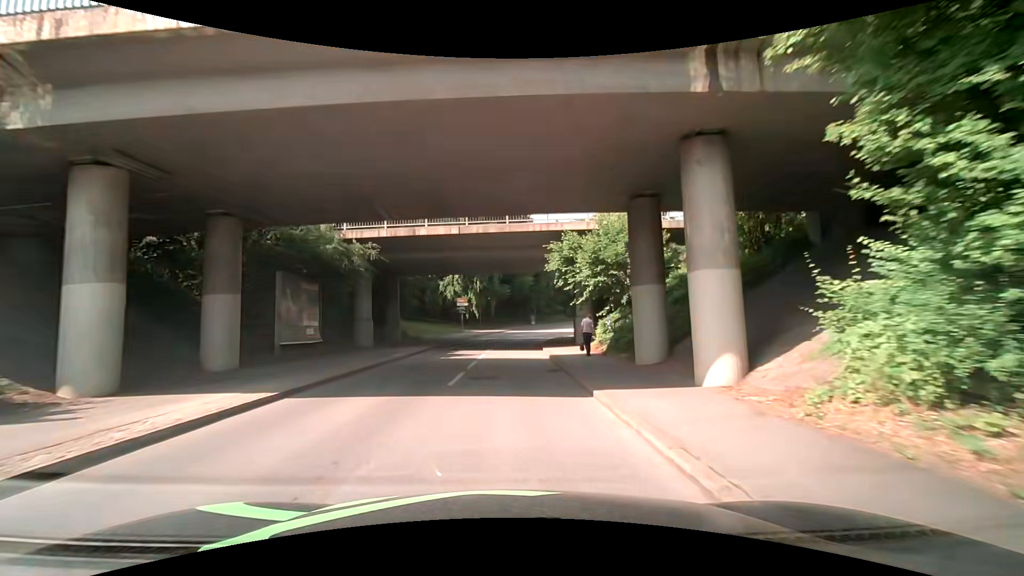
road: unclassified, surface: asphalt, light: Day
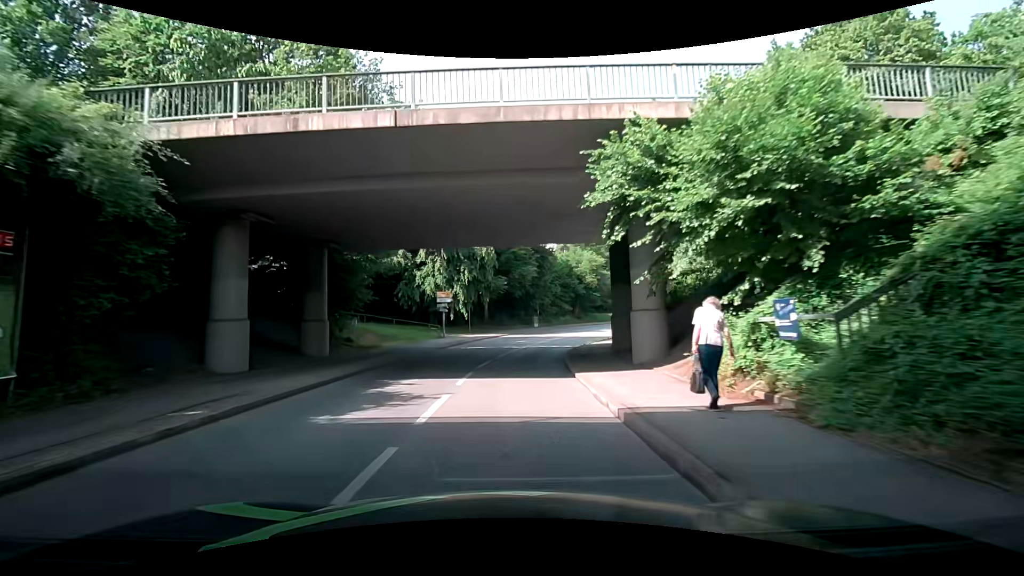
(-0.1, +13.4) m; -1°
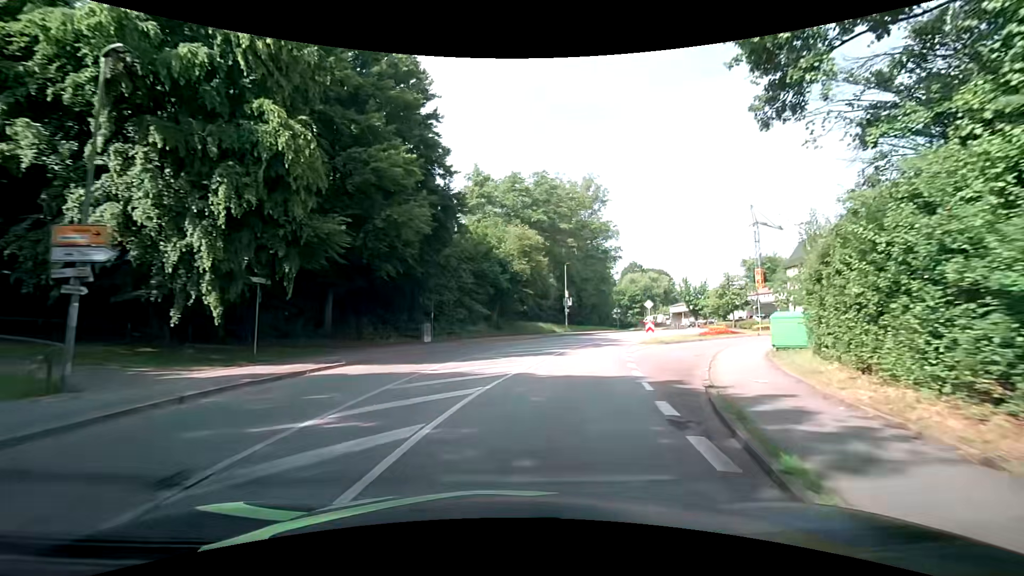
(+2.1, +27.1) m; +11°
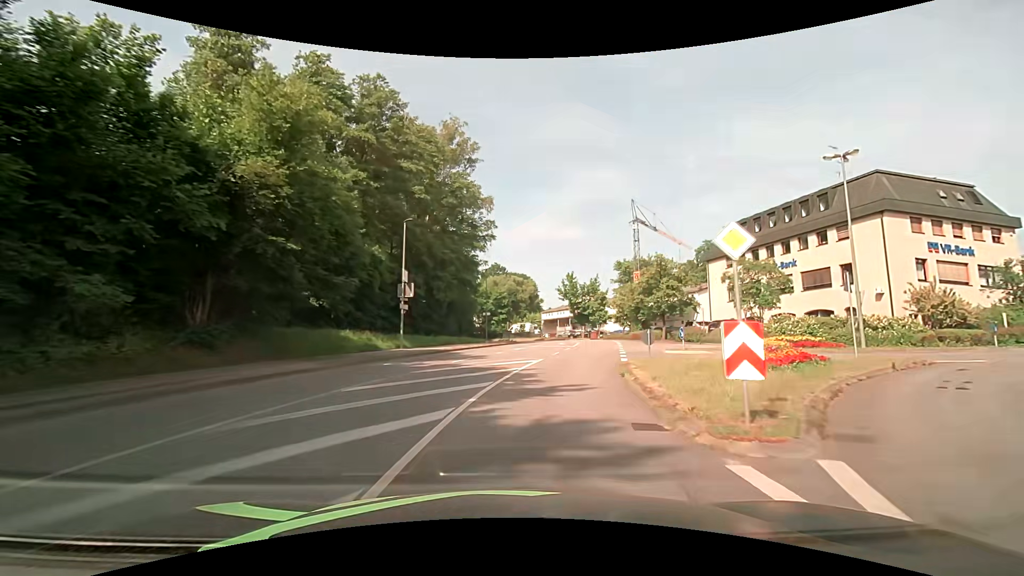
(+4.1, +27.0) m; +17°
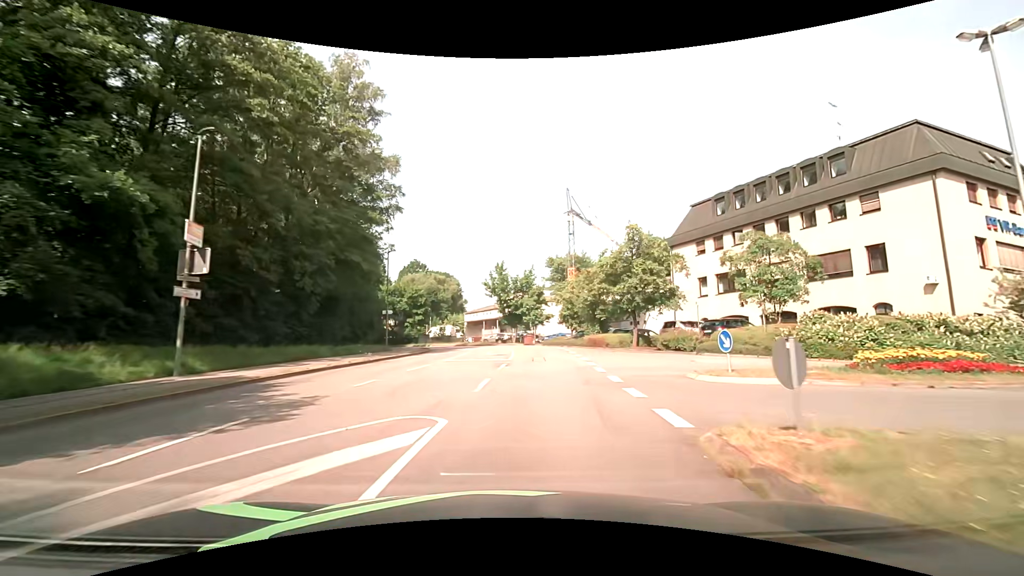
(+1.1, +13.8) m; +9°
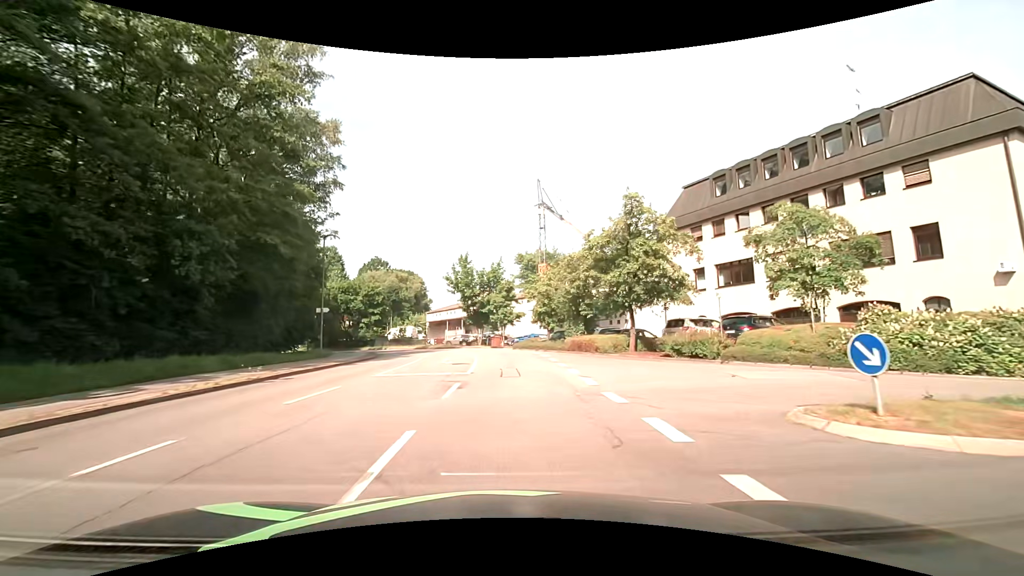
(+0.3, +6.9) m; +4°
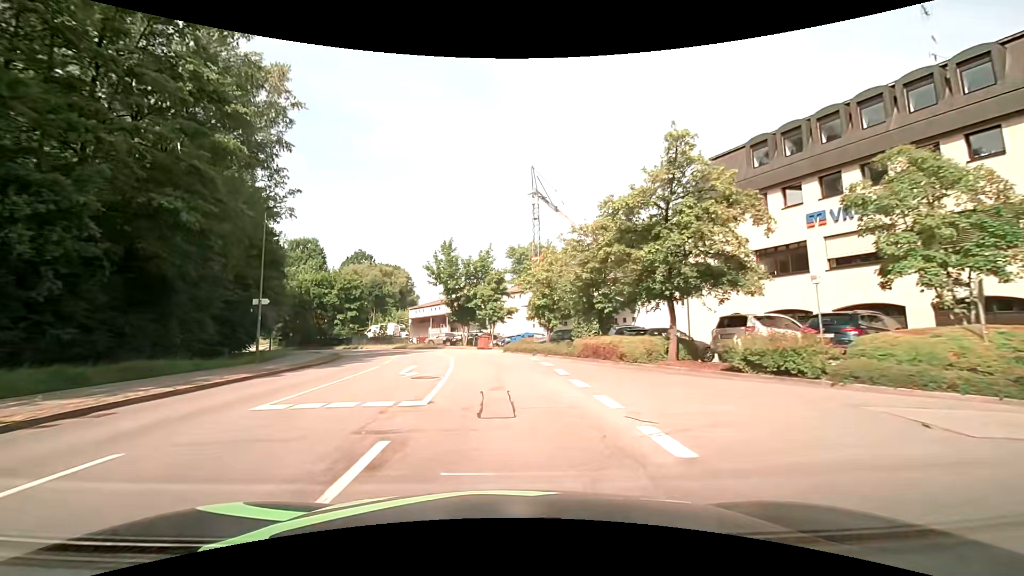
(+0.1, +6.9) m; +1°
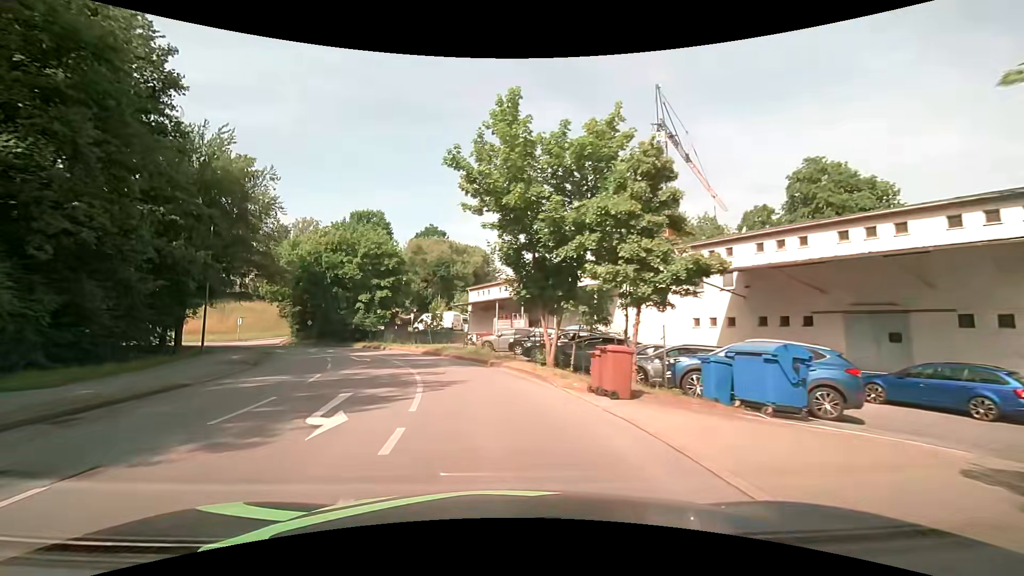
(-1.6, +27.6) m; -9°
(-1, +10) (-2, +20) (-6, +29) (-10, +38) (-16, +46) (-23, +53) (-31, +59) (-40, +65) (-49, +69) (-58, +72) m
